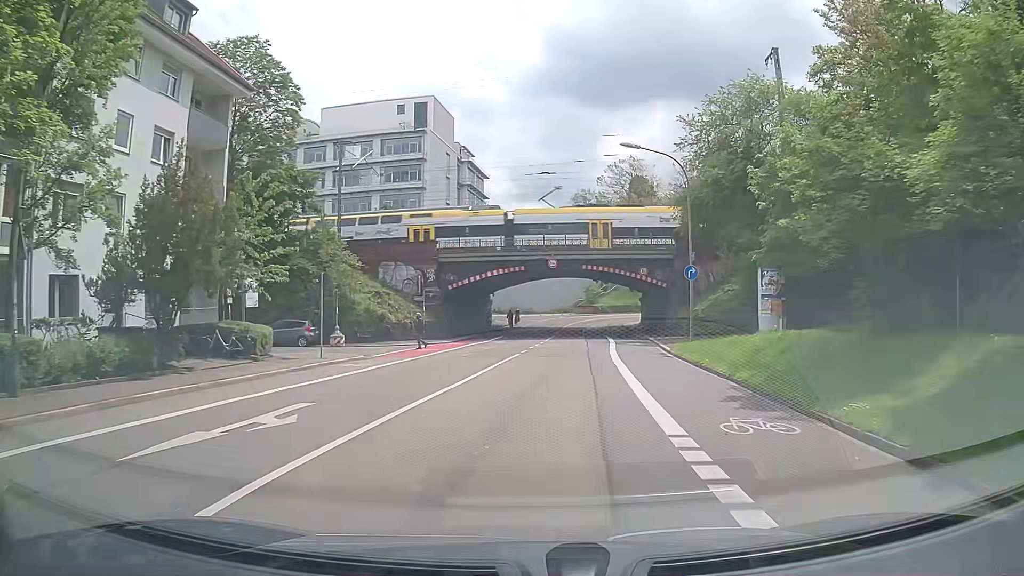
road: secondary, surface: asphalt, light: Day
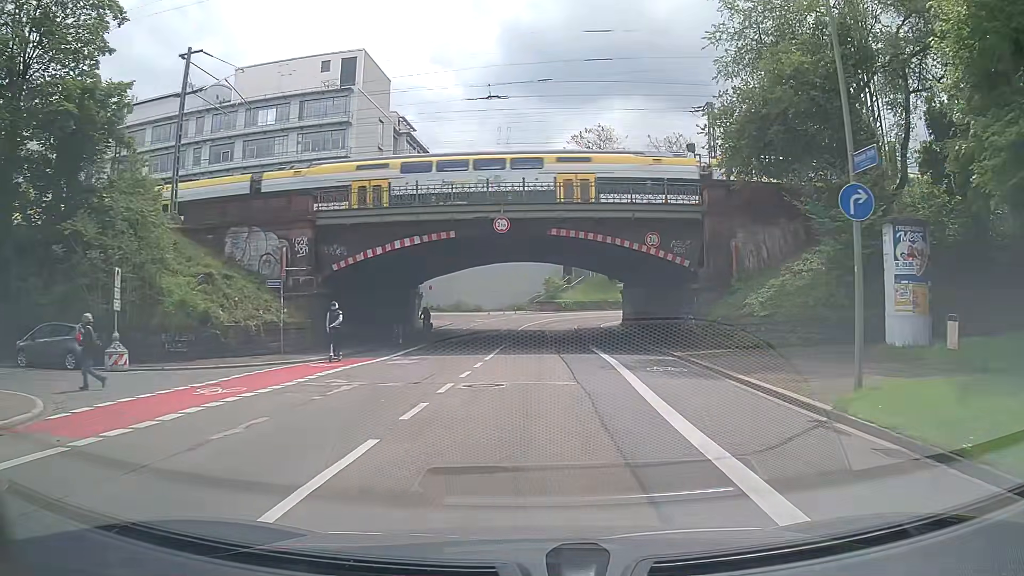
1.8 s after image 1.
(+0.4, +17.5) m; +4°
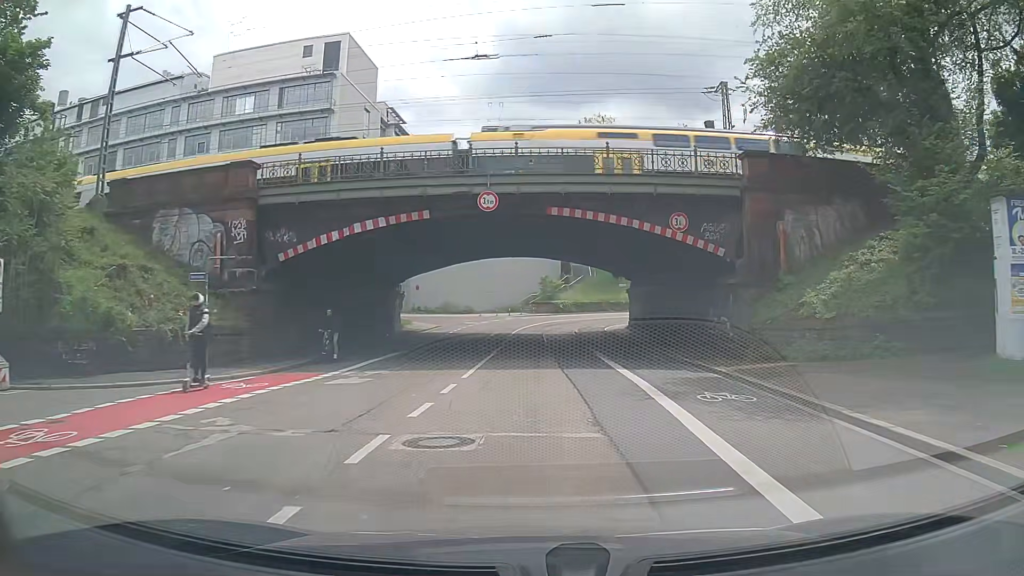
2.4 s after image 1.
(0.0, +5.7) m; 0°
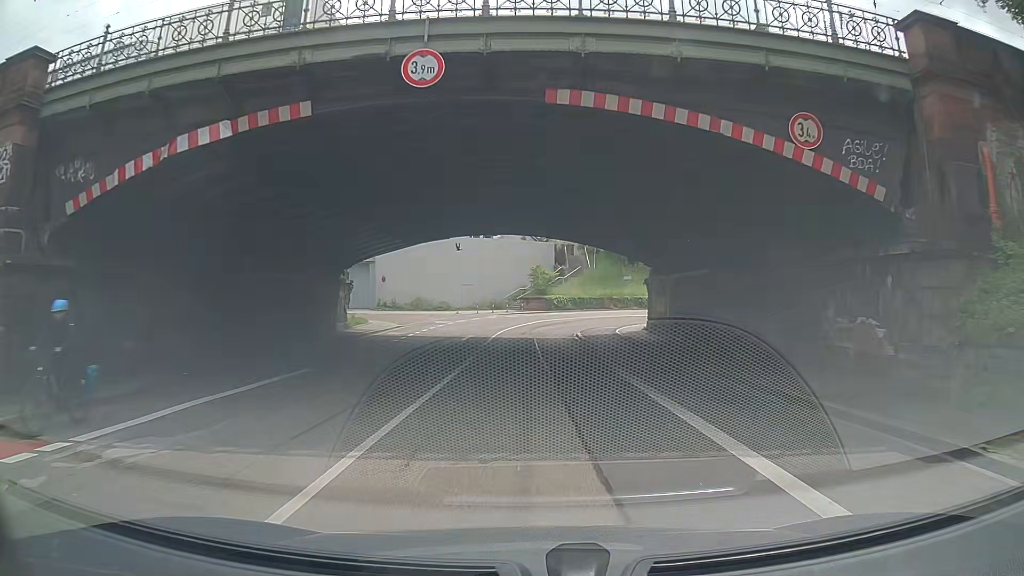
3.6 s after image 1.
(+0.1, +11.0) m; +1°
